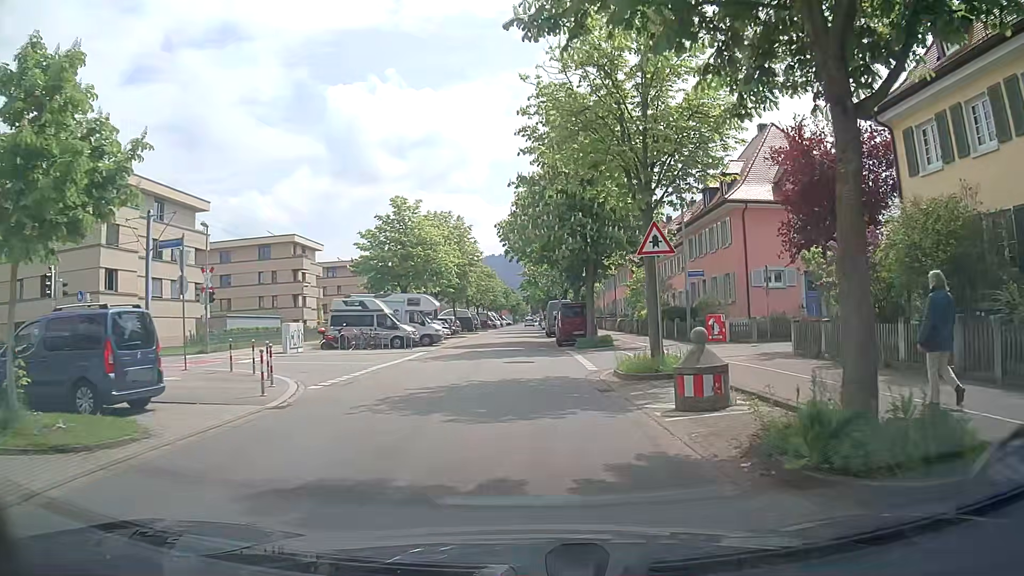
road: residential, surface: asphalt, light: Day
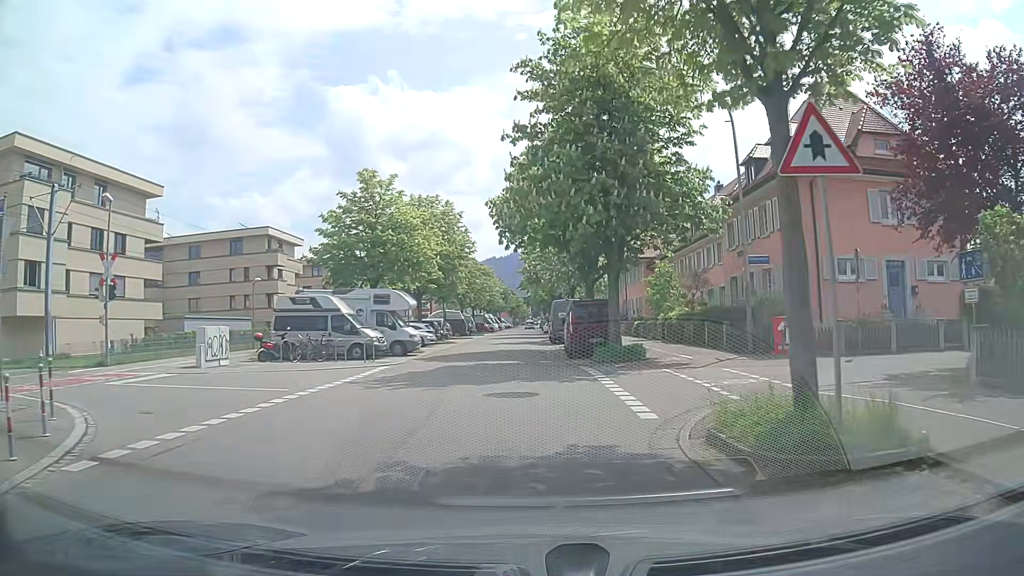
(0.0, +8.5) m; 0°
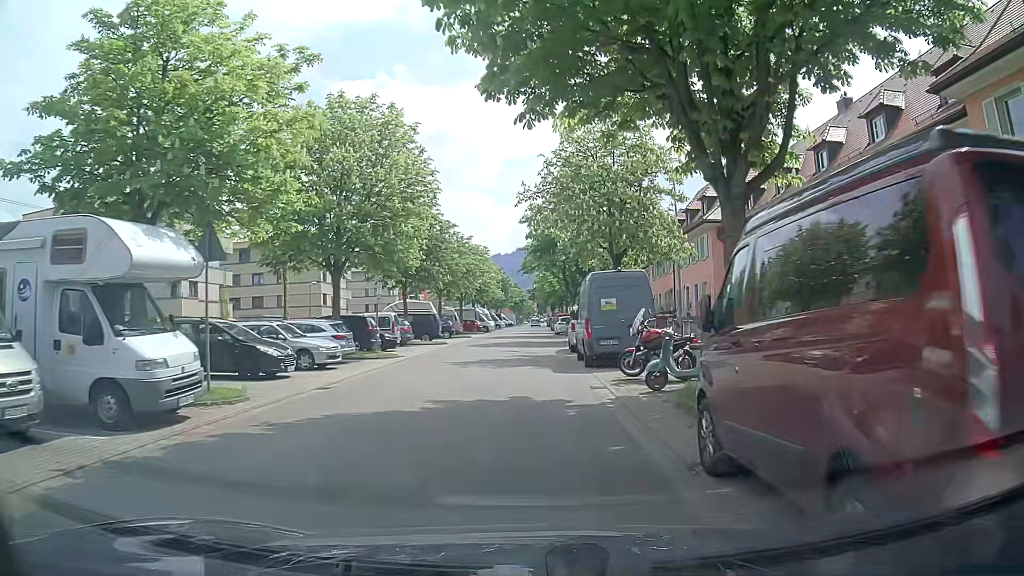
(+0.1, +21.8) m; 0°
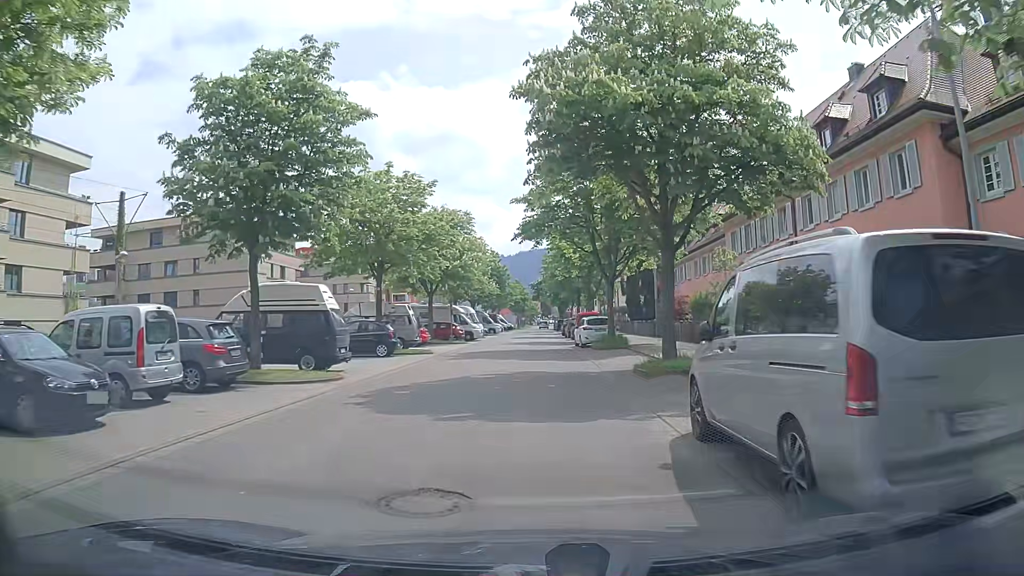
(+0.1, +23.1) m; 0°
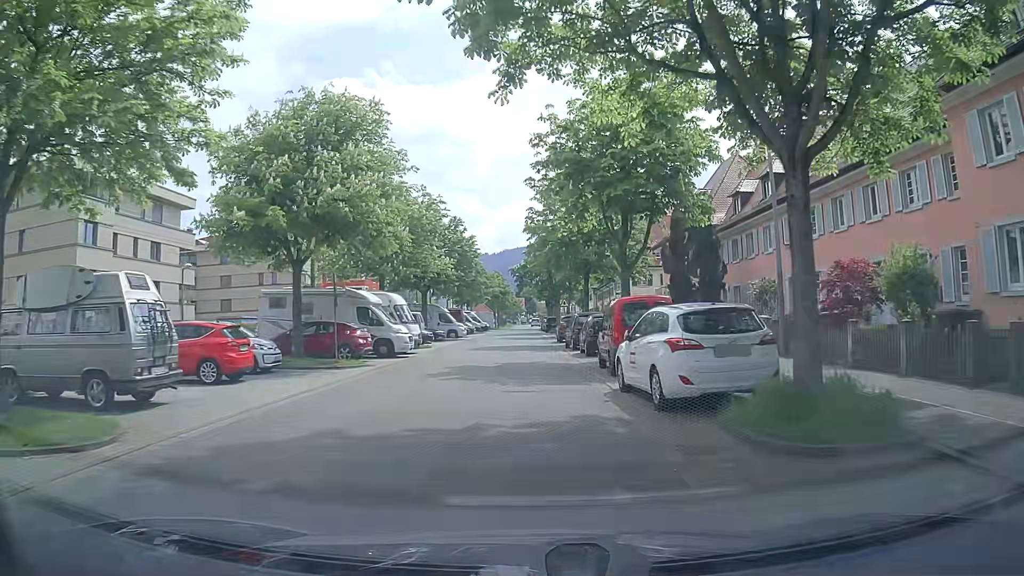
(+0.3, +23.6) m; +1°
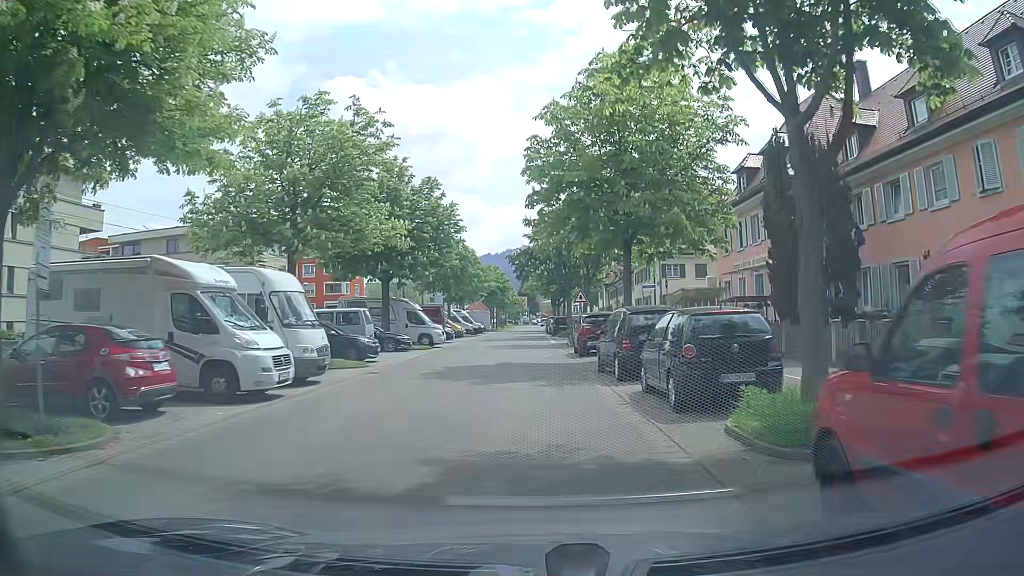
(-0.1, +14.3) m; -1°
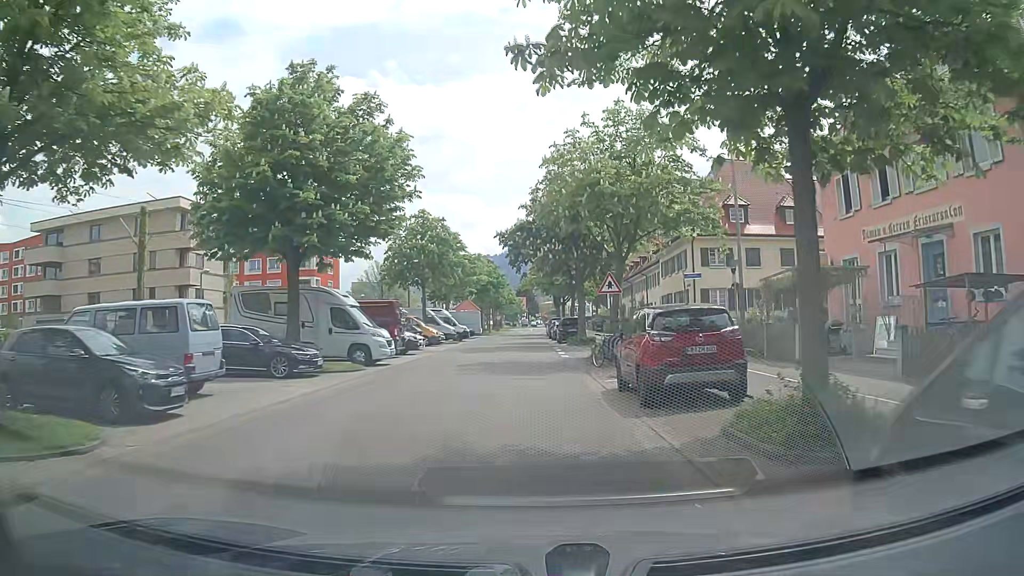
(+0.1, +14.2) m; 0°
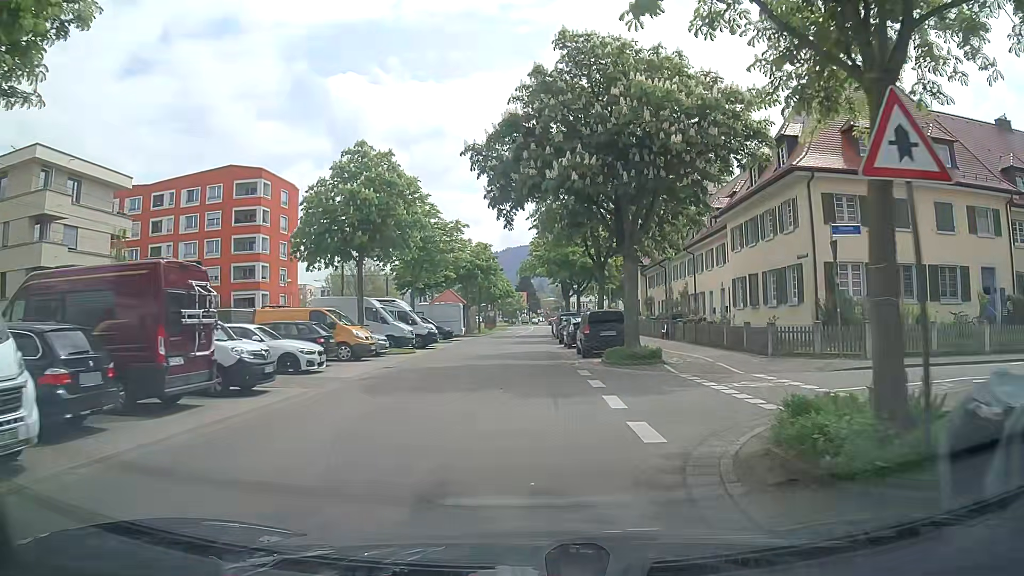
(+0.1, +18.8) m; 0°
(0, +10) (0, +20) (0, +30) (0, +40) (0, +50) (0, +60) (0, +70) (+1, +80) (+1, +90) (+2, +100) m
